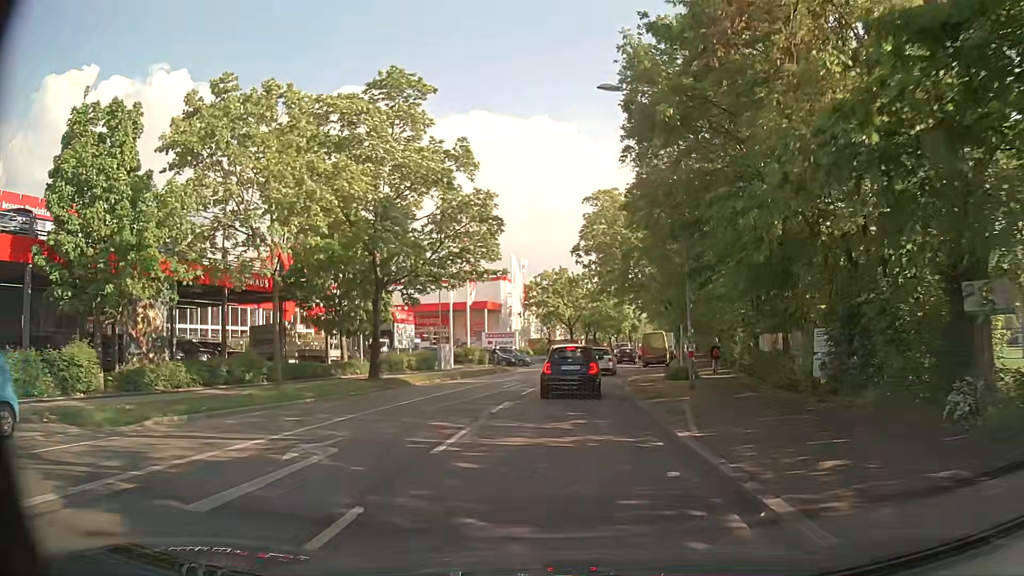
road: secondary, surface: asphalt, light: Day
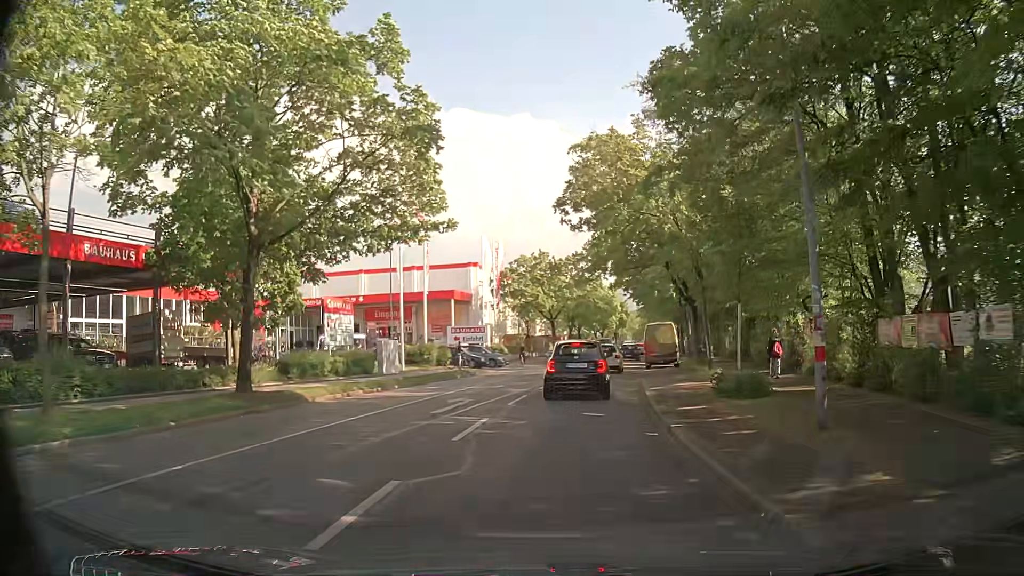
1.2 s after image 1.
(+0.1, +10.8) m; +2°
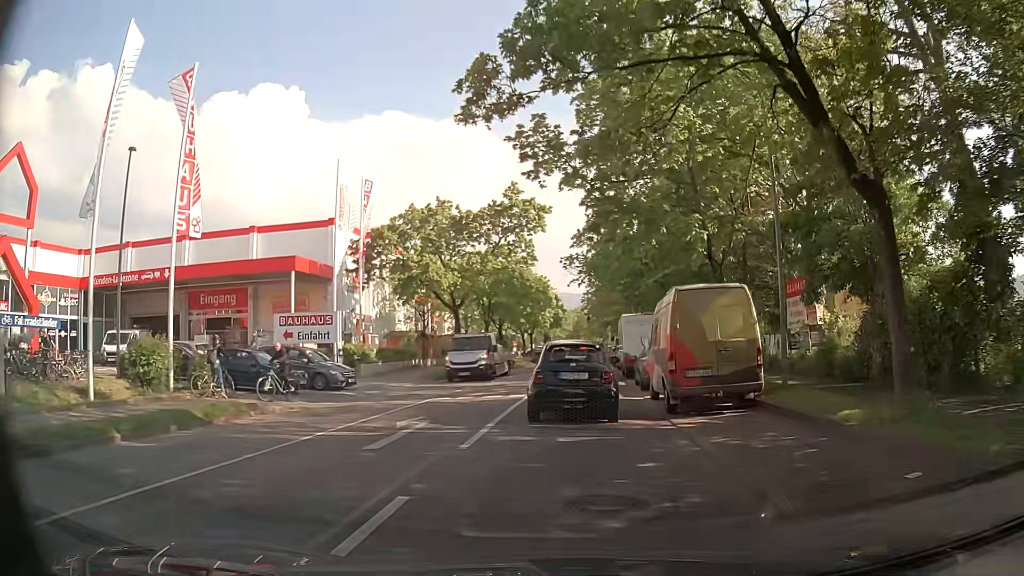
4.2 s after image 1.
(+1.1, +24.3) m; +6°
